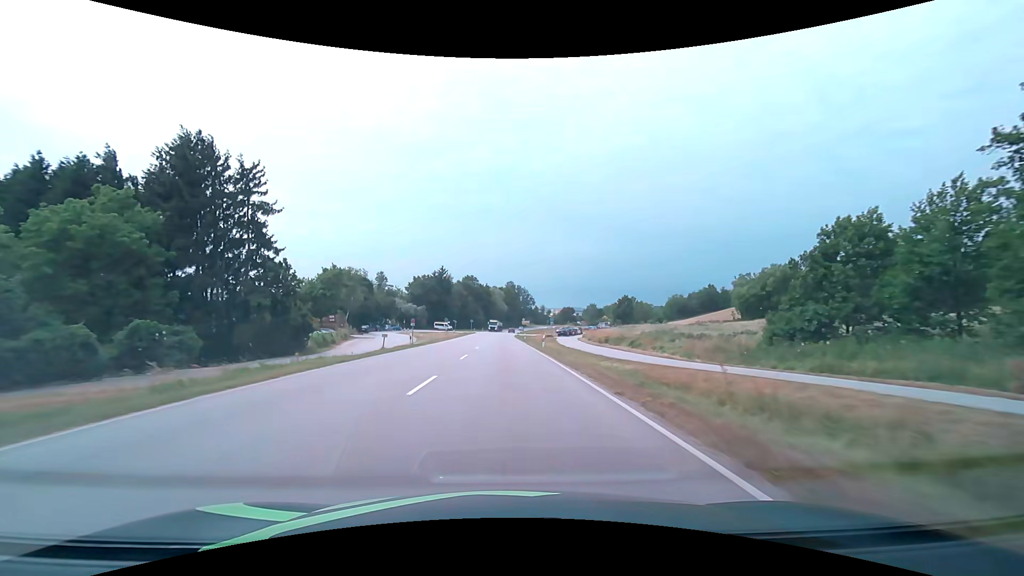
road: primary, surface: asphalt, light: Day
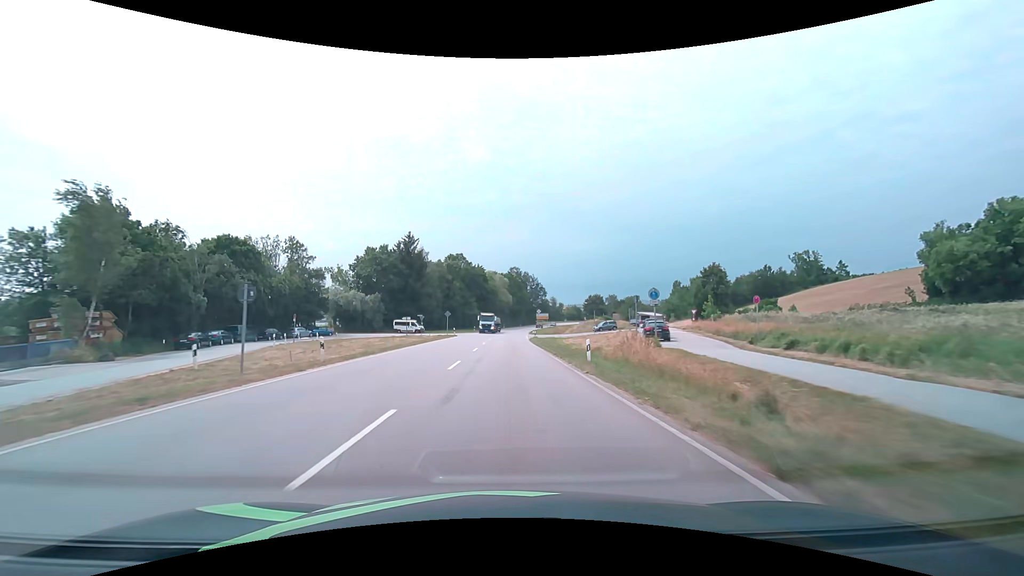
(-0.3, +53.6) m; 0°
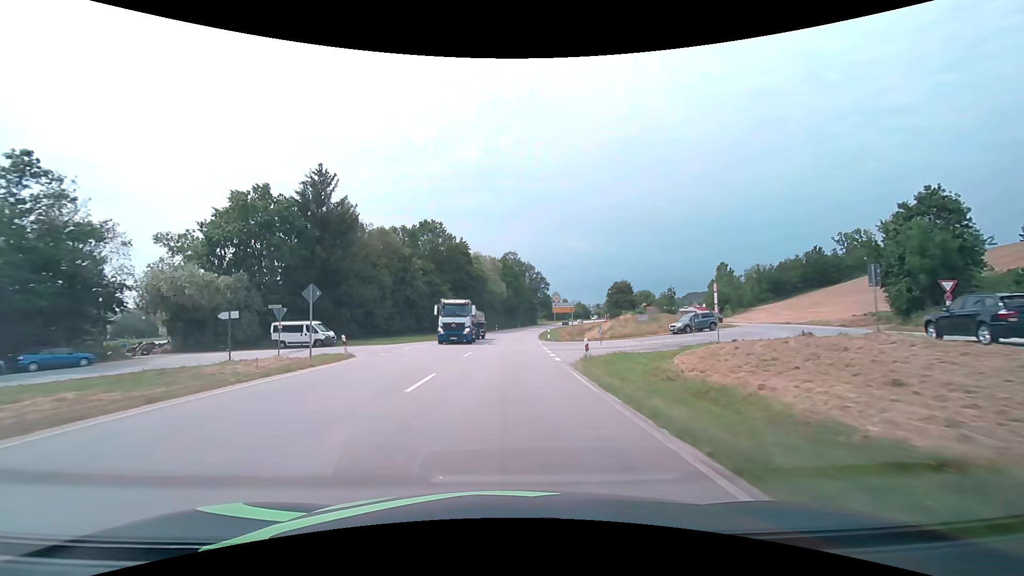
(+0.2, +41.4) m; +1°
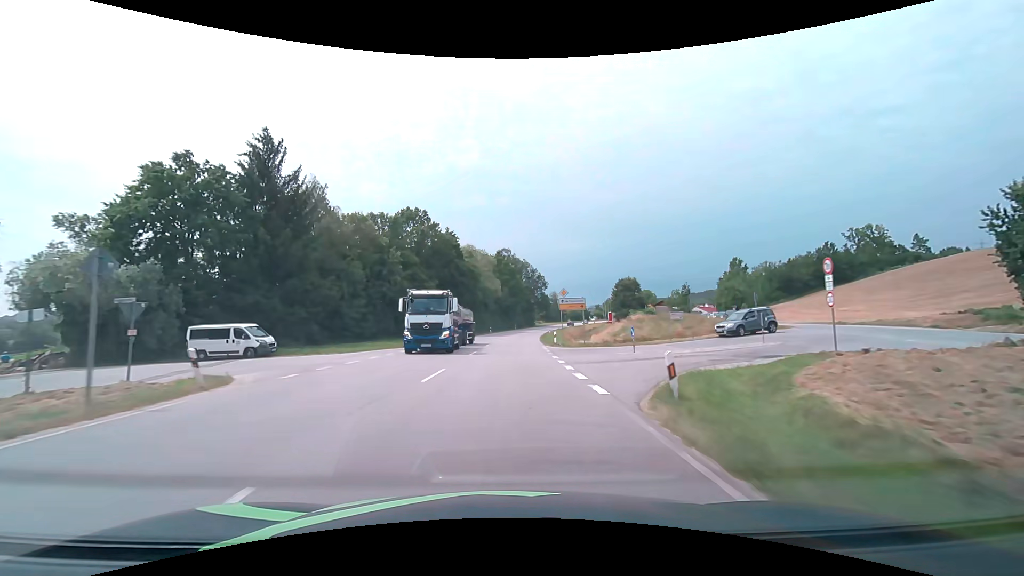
(0.0, +10.2) m; 0°
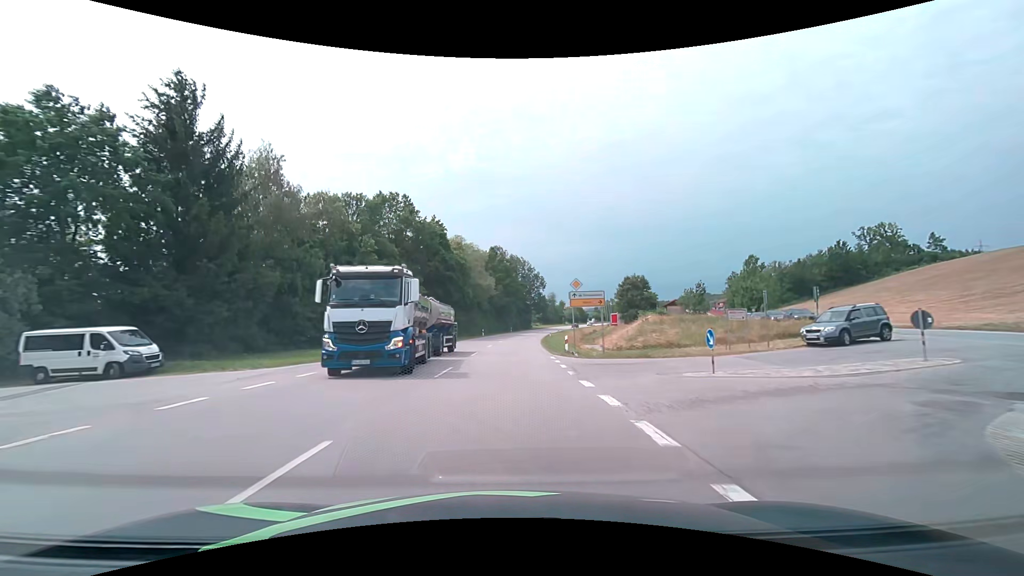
(0.0, +10.1) m; 0°
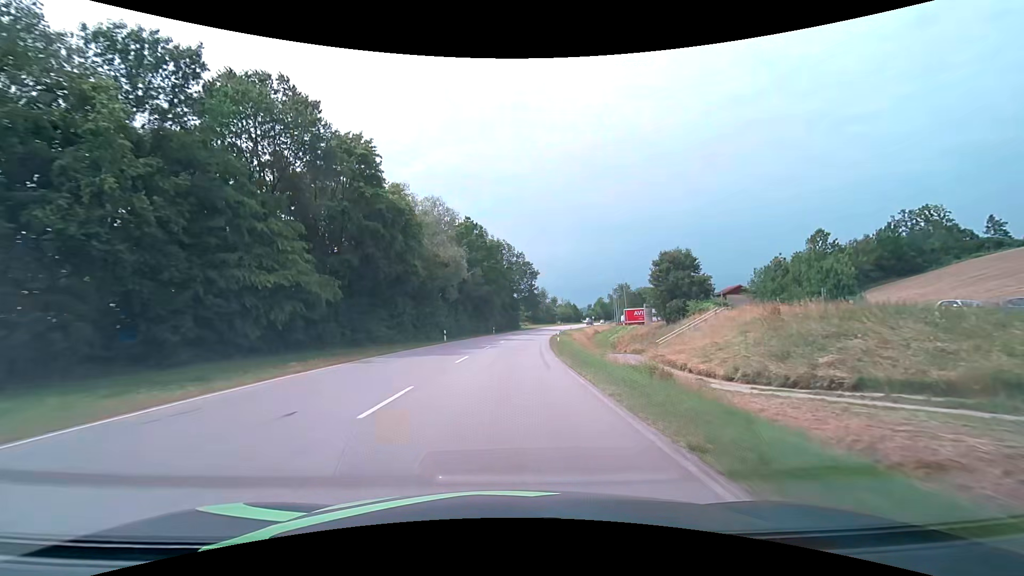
(+0.6, +30.2) m; +2°
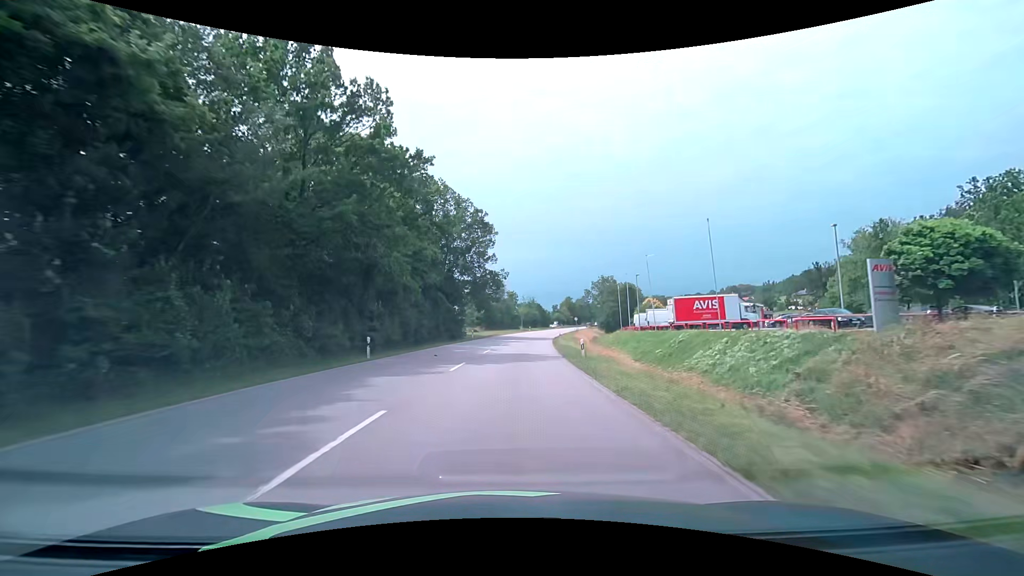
(+2.1, +51.2) m; +6°
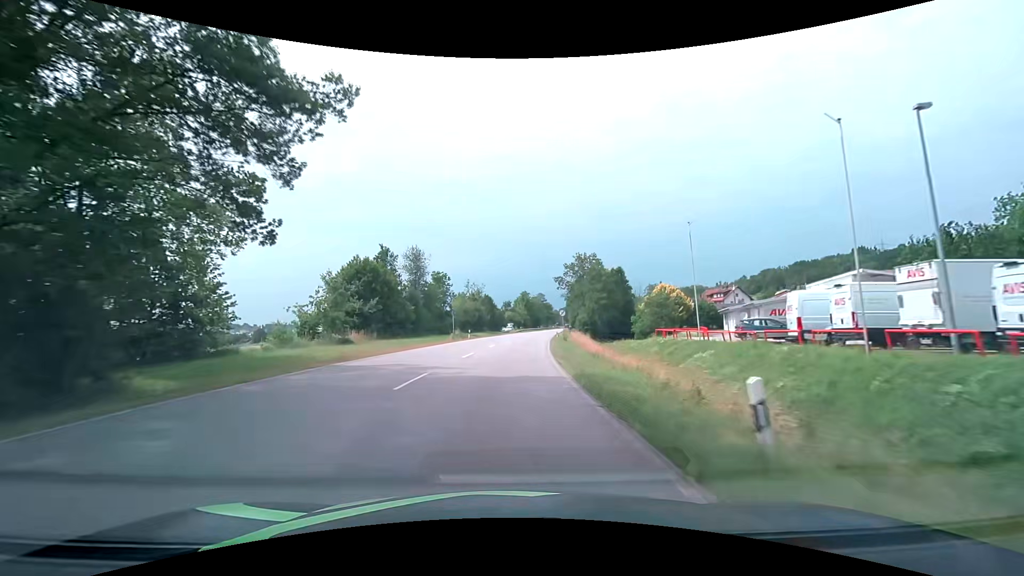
(+2.9, +52.6) m; +6°
(0, +10) (0, +20) (+1, +30) (+1, +40) (+2, +50) (+3, +60) (+4, +70) (+6, +80) (+7, +90) (+9, +99) m
